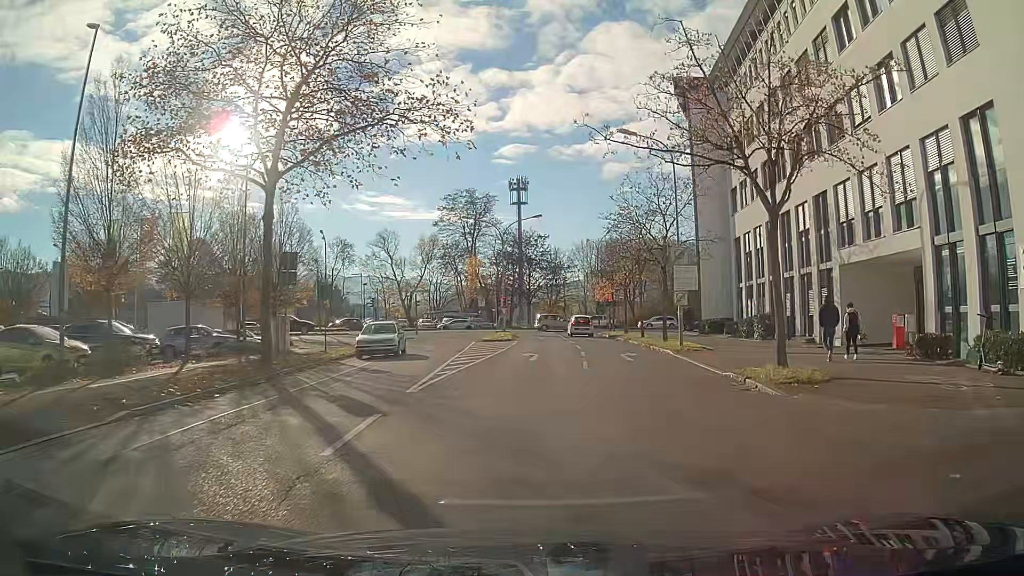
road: unclassified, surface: asphalt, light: Day
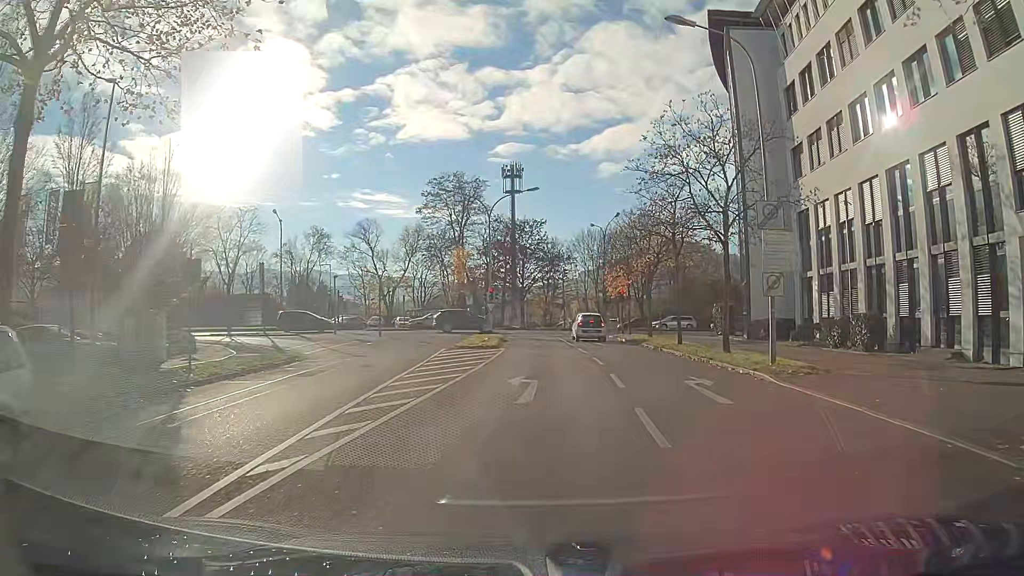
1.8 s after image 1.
(+0.1, +11.6) m; +1°
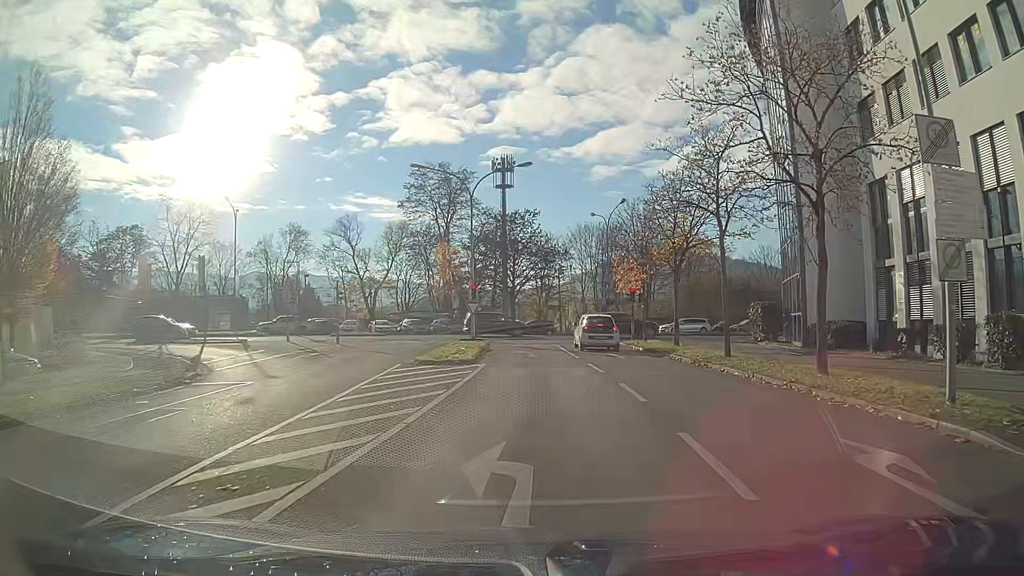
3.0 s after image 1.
(0.0, +8.2) m; +1°
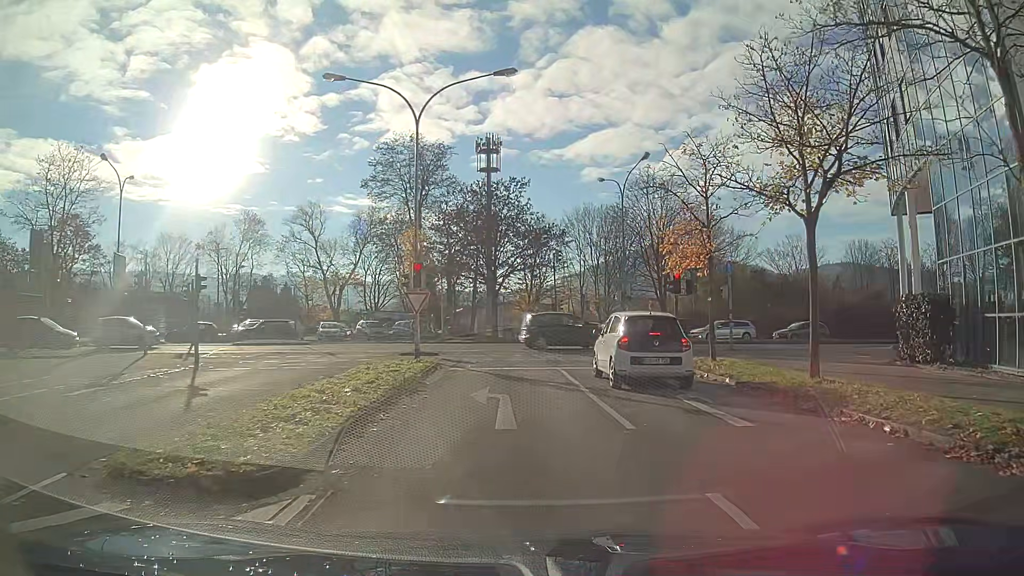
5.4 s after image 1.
(+0.1, +14.6) m; 0°
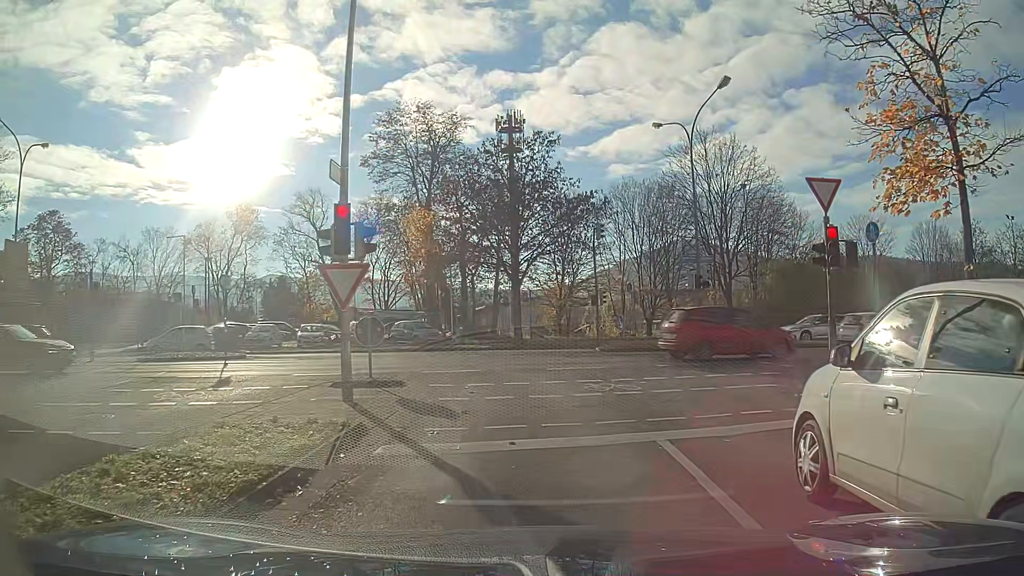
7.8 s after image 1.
(-0.2, +11.0) m; -2°
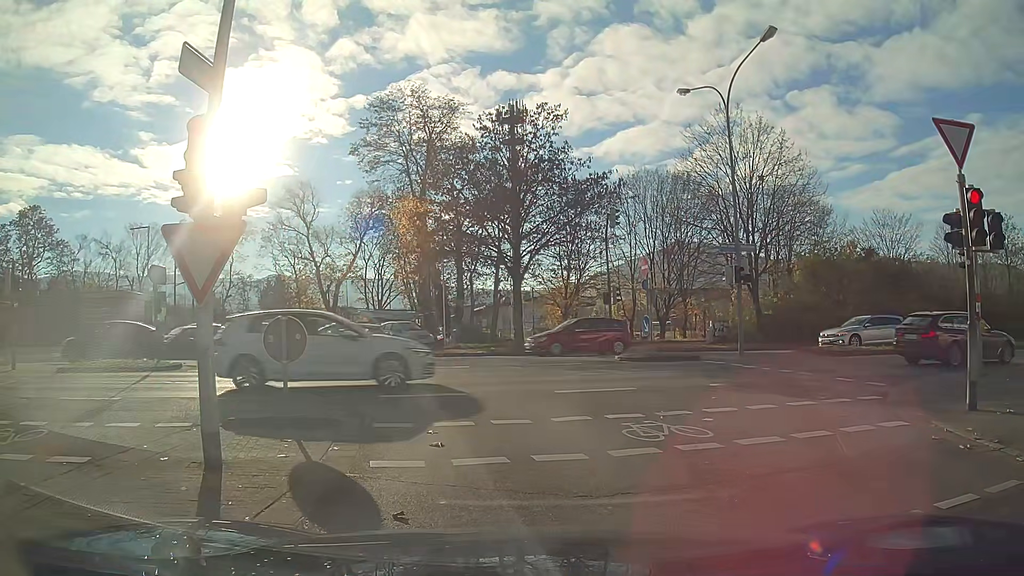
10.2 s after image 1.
(0.0, +4.6) m; -1°
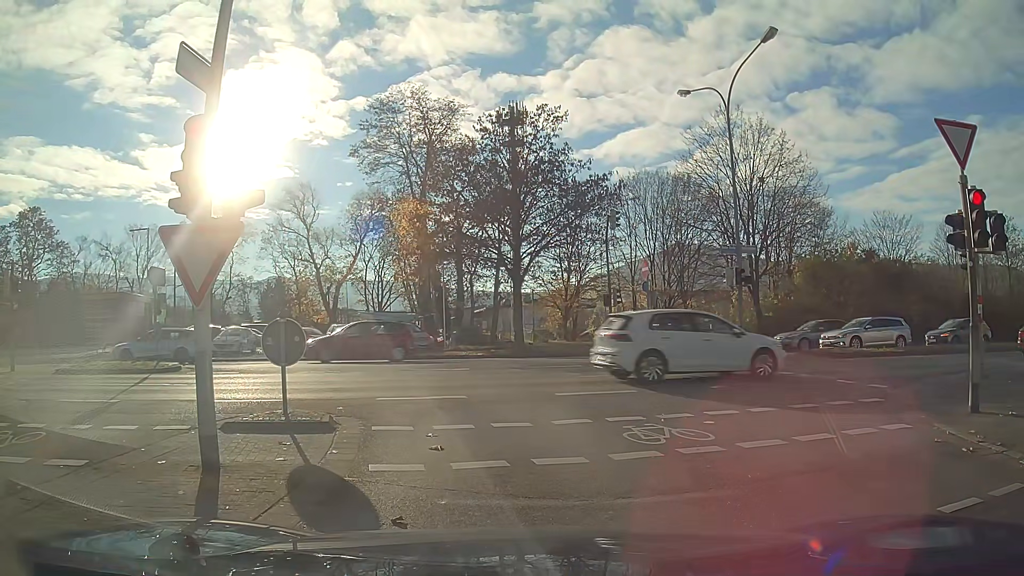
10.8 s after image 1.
(0.0, +0.1) m; 0°
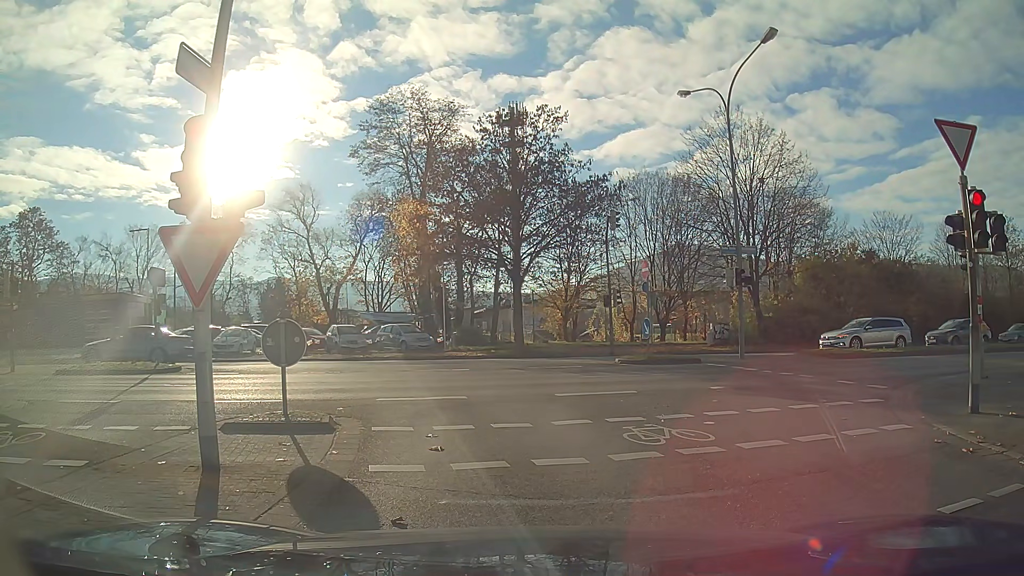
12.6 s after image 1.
(0.0, +0.1) m; 0°
